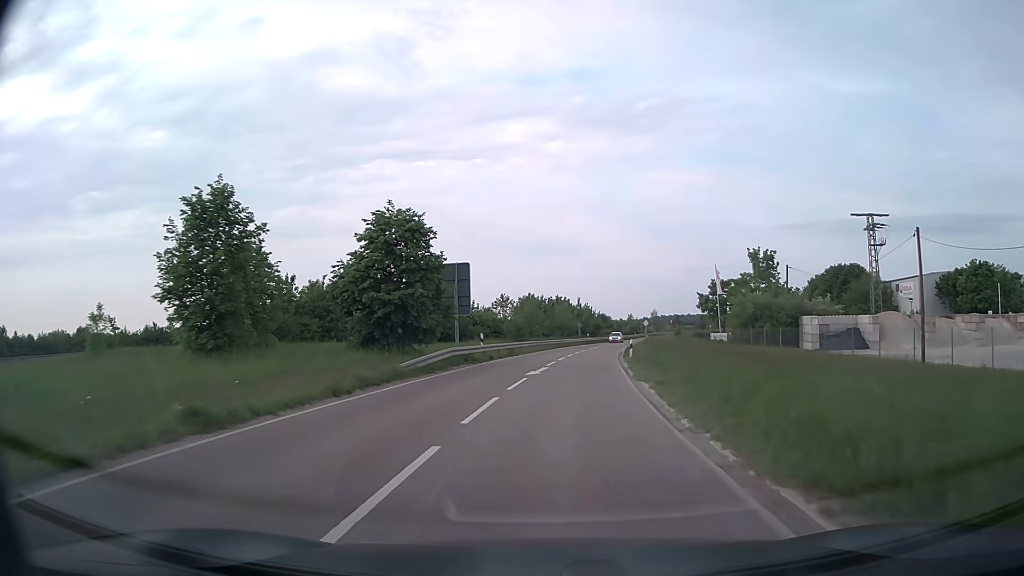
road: secondary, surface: asphalt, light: Day
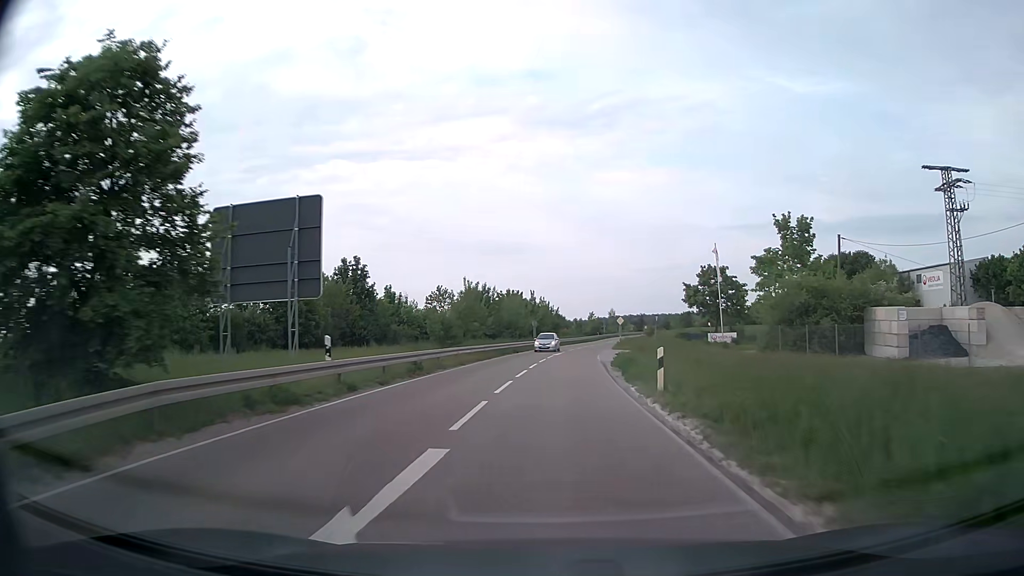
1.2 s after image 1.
(+0.7, +18.5) m; +4°
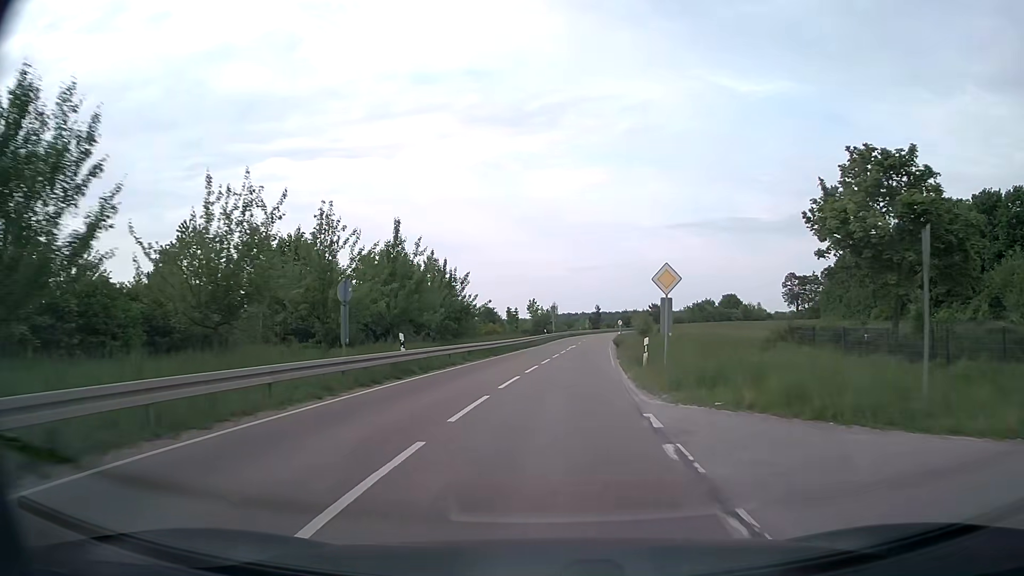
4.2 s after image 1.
(+2.6, +47.4) m; +6°
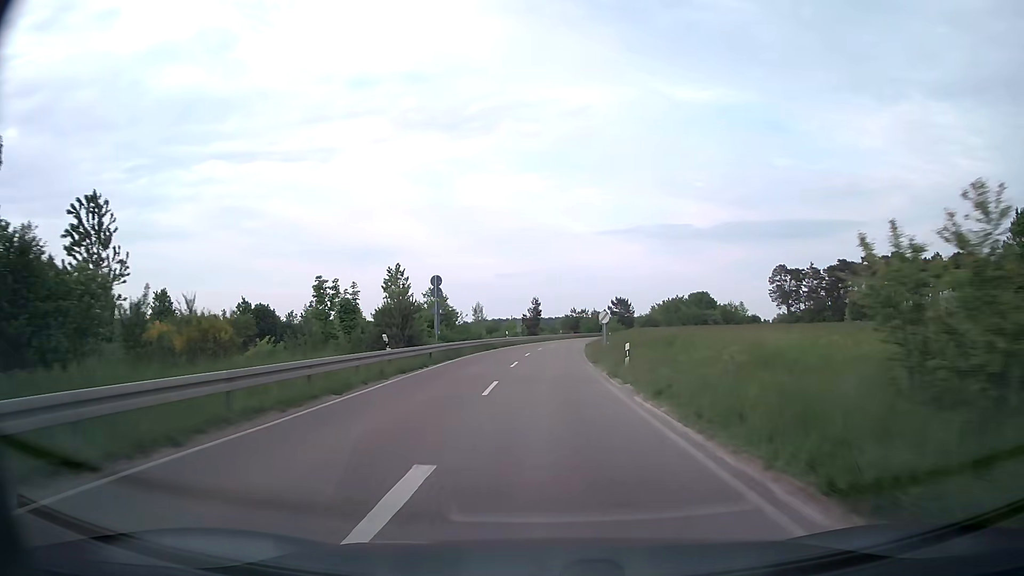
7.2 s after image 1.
(+3.0, +49.7) m; +6°
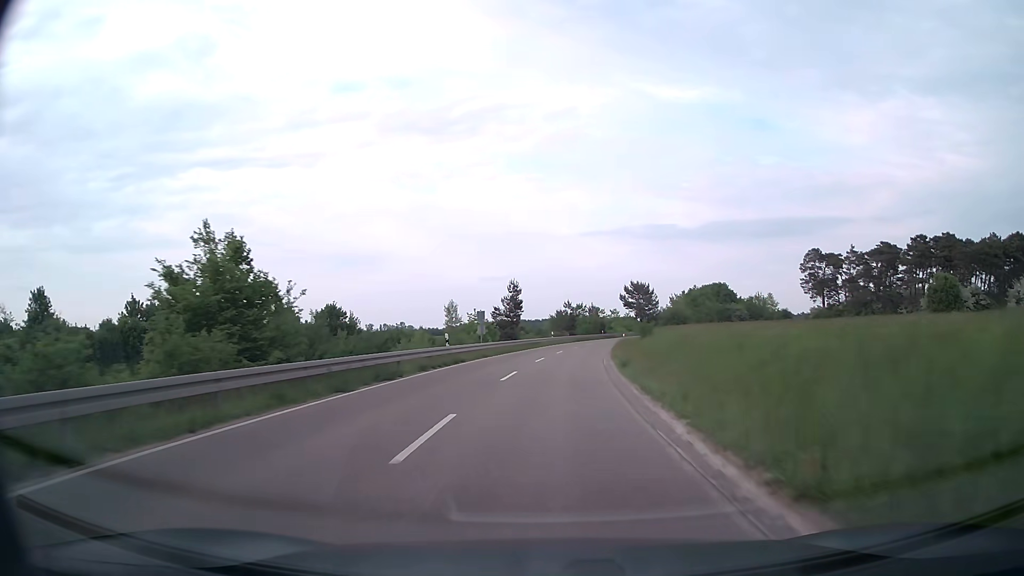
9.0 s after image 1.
(+0.4, +31.9) m; +1°
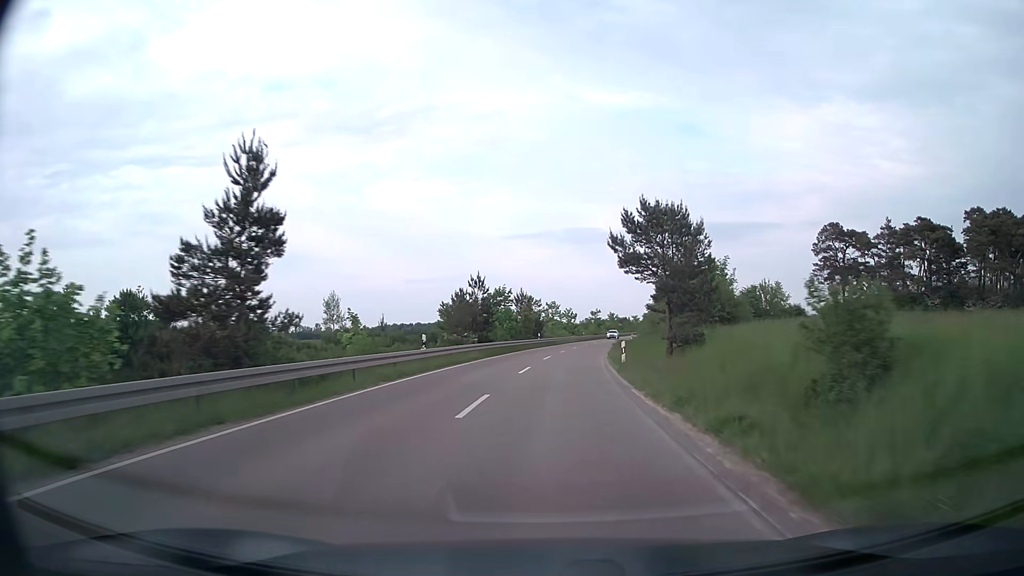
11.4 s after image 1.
(+2.1, +44.5) m; +6°
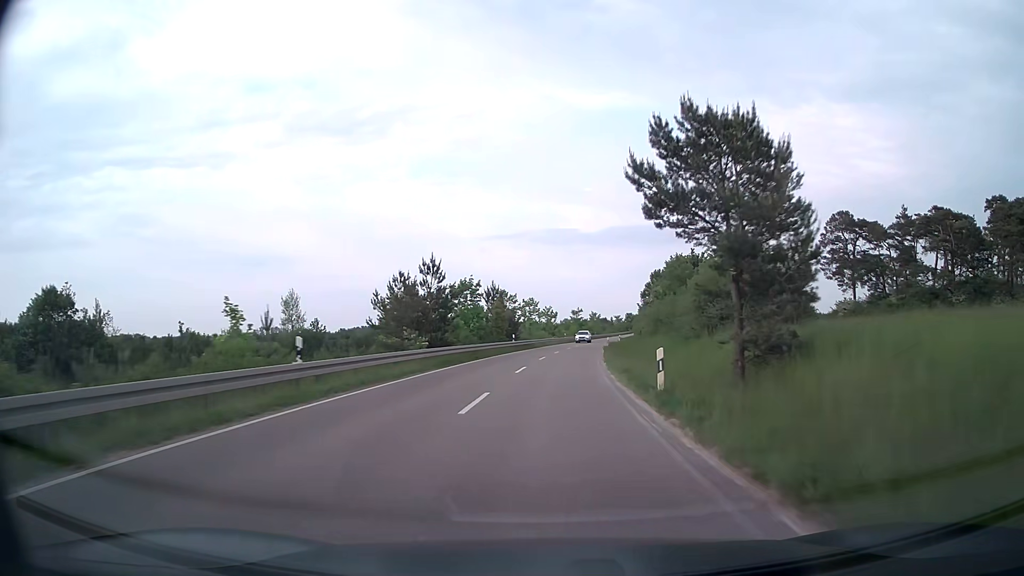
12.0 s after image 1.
(+0.2, +11.5) m; +2°
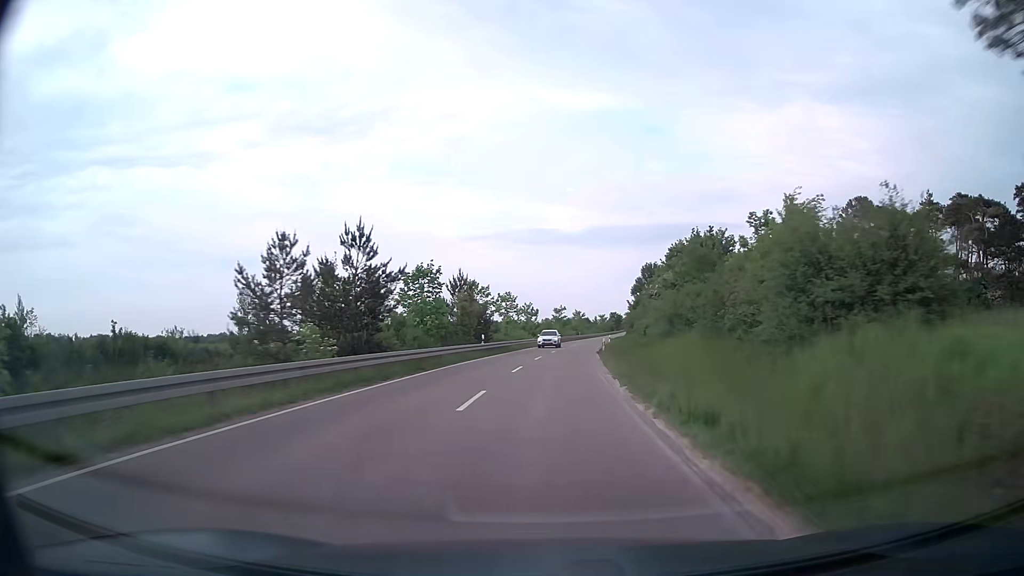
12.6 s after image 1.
(+0.2, +11.6) m; +2°
(0, +10) (0, +20) (+1, +30) (+2, +40) (+2, +50) (+3, +60) (+4, +70) (+6, +80) (+7, +90) (+8, +100) m
